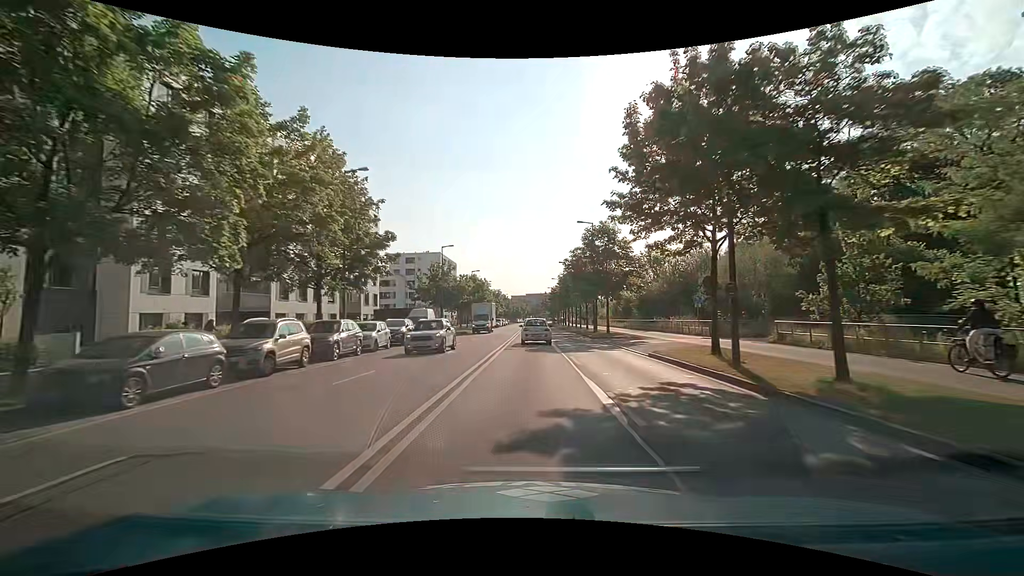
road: secondary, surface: asphalt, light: Day
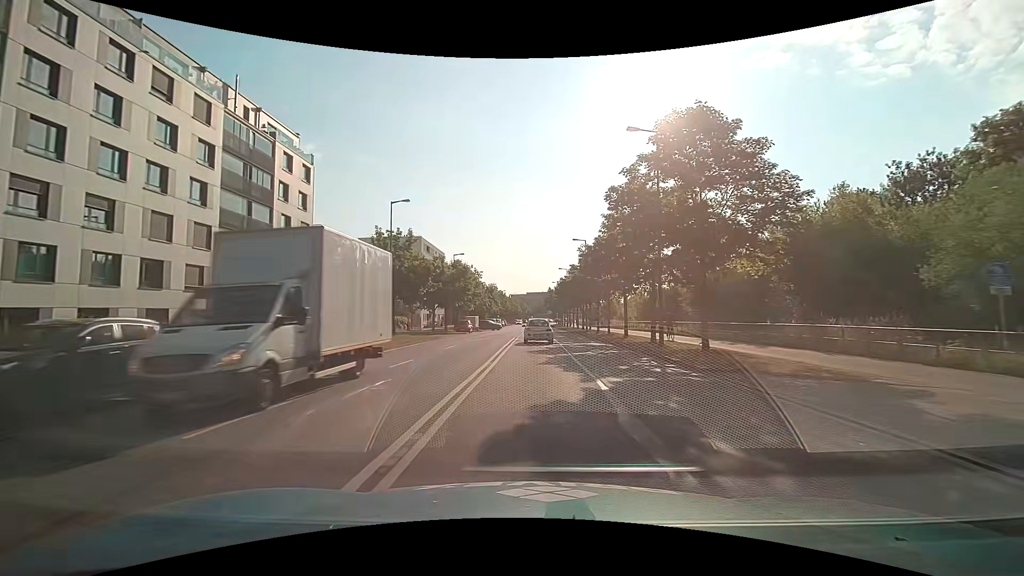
(+0.1, +23.1) m; +1°
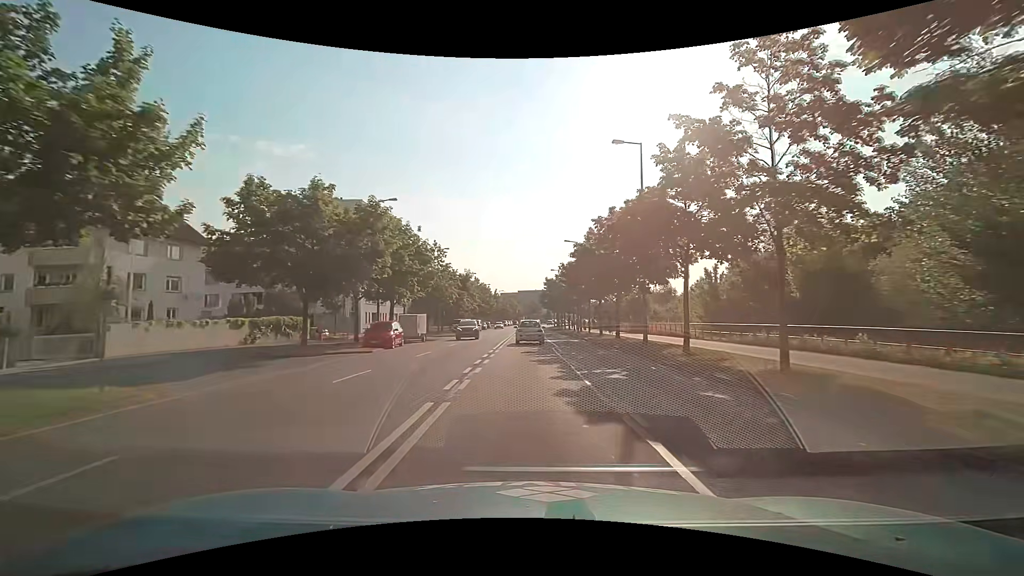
(+0.1, +31.1) m; +1°
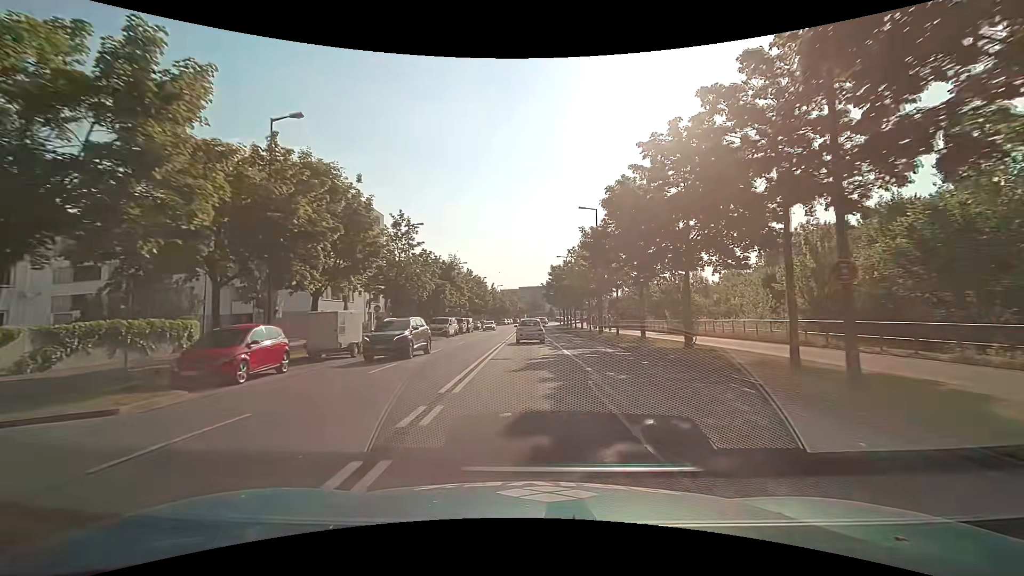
(-0.1, +15.3) m; 0°
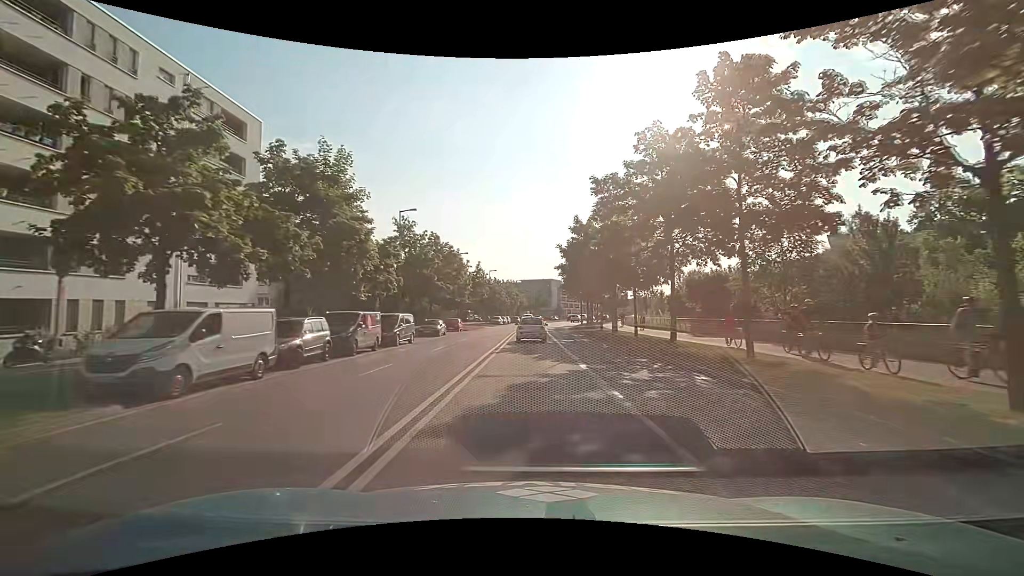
(0.0, +36.9) m; 0°
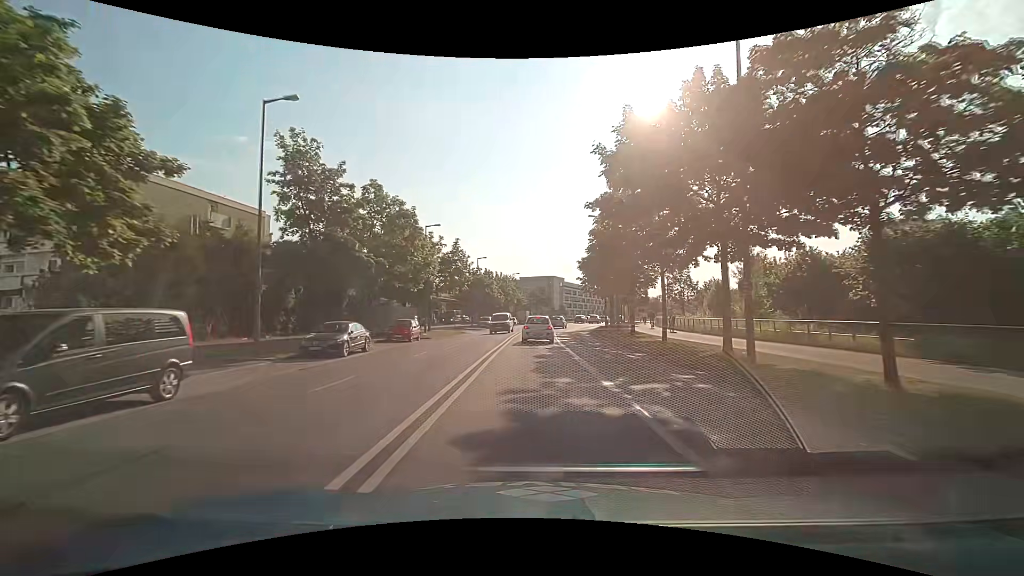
(-0.1, +21.5) m; 0°
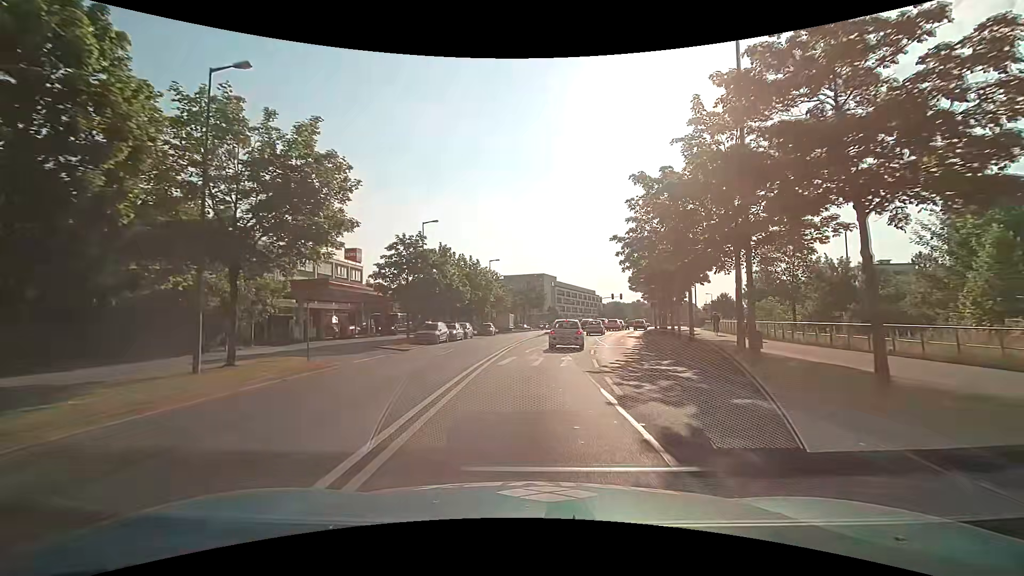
(+0.4, +31.1) m; +2°
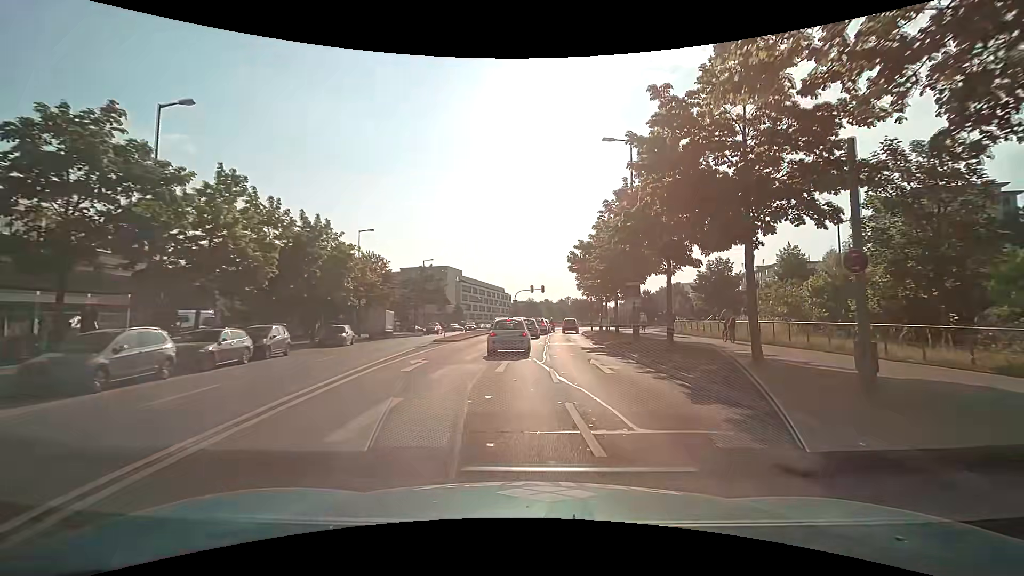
(+1.4, +22.3) m; +11°
(+1, +10) (+2, +20) (+2, +30) (+3, +40) (+3, +50) (+4, +60) (+6, +70) (+9, +79) (+13, +89) (+16, +98) m
